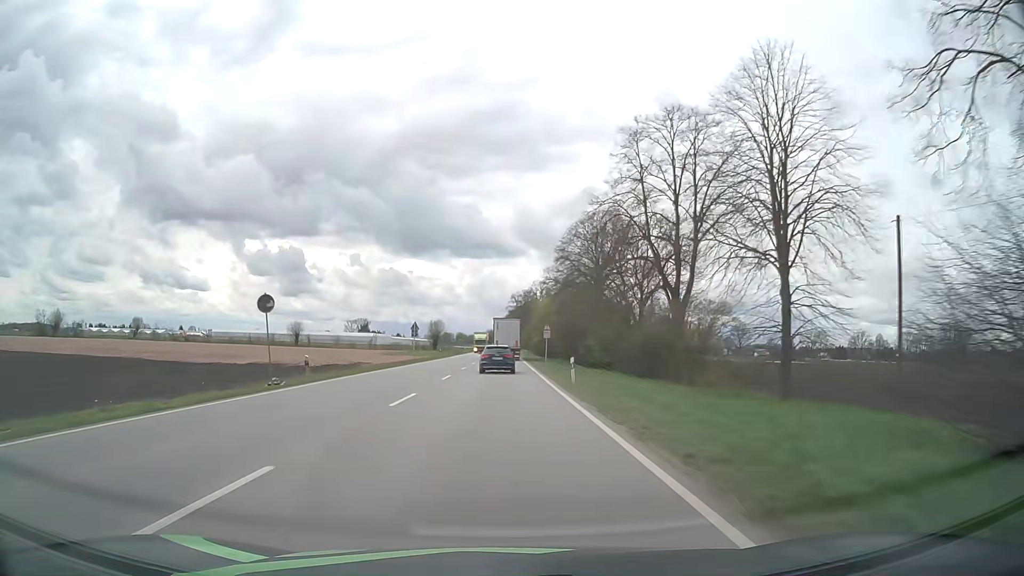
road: primary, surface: asphalt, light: Day
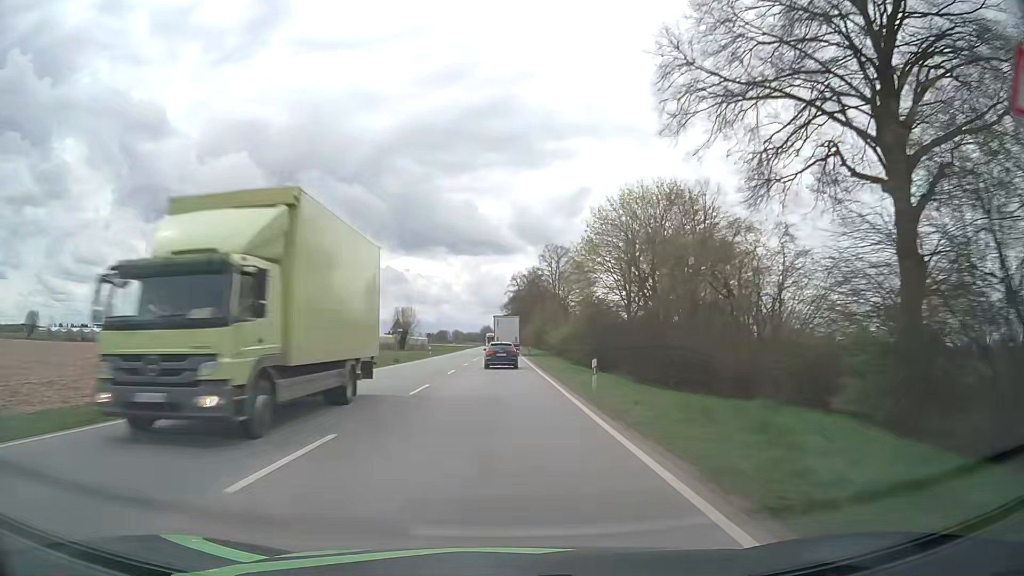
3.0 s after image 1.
(+0.4, +57.2) m; 0°
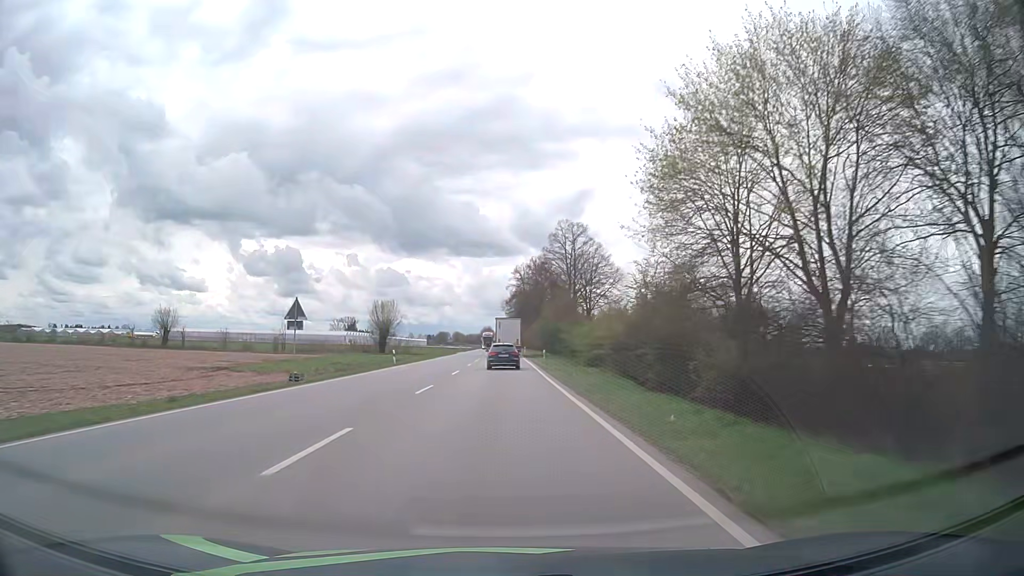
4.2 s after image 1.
(+0.1, +23.1) m; 0°
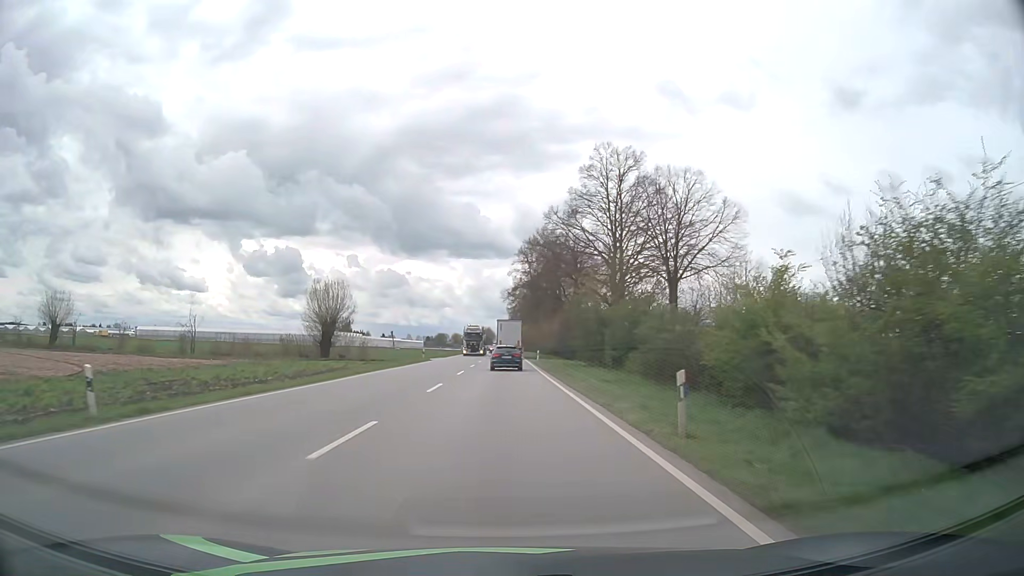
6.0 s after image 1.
(-0.1, +34.8) m; 0°
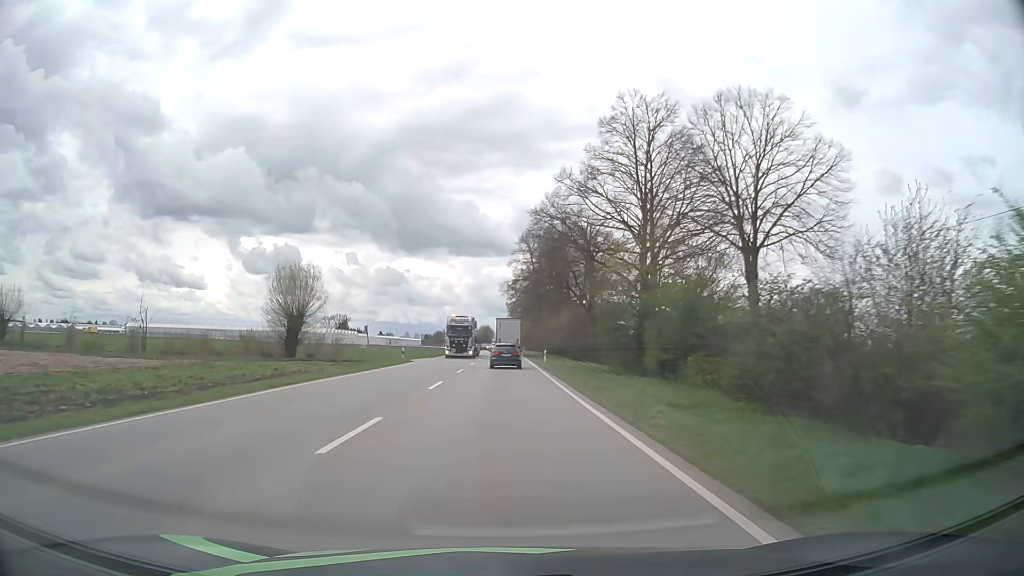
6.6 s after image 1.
(0.0, +11.7) m; 0°
(0, +10) (0, +20) (0, +30) (0, +40) (0, +50) (0, +60) (0, +70) (0, +80) (0, +90) (0, +100) m
